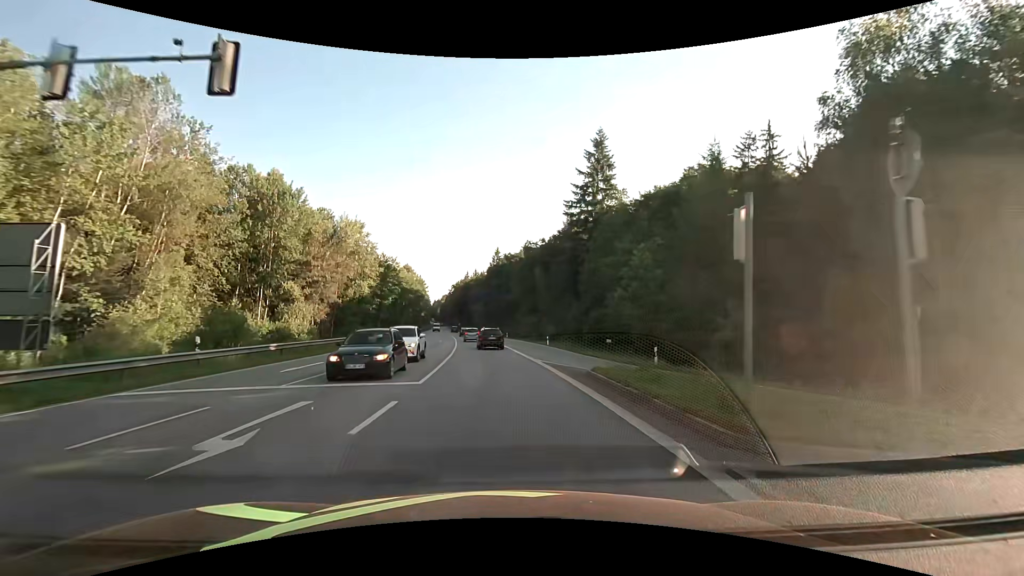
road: secondary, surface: asphalt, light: Day
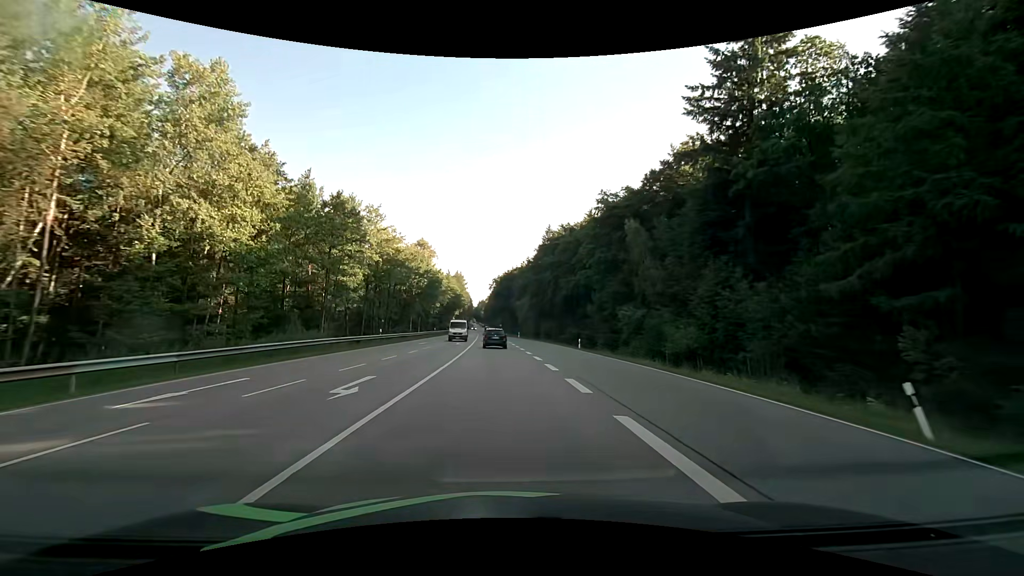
(-2.3, +43.4) m; -6°
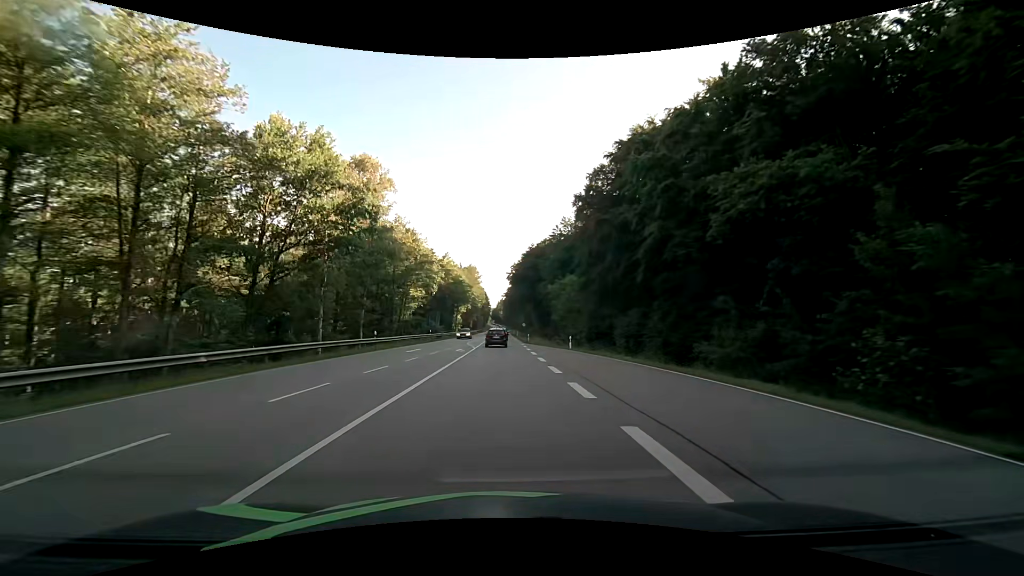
(-1.0, +49.1) m; -2°
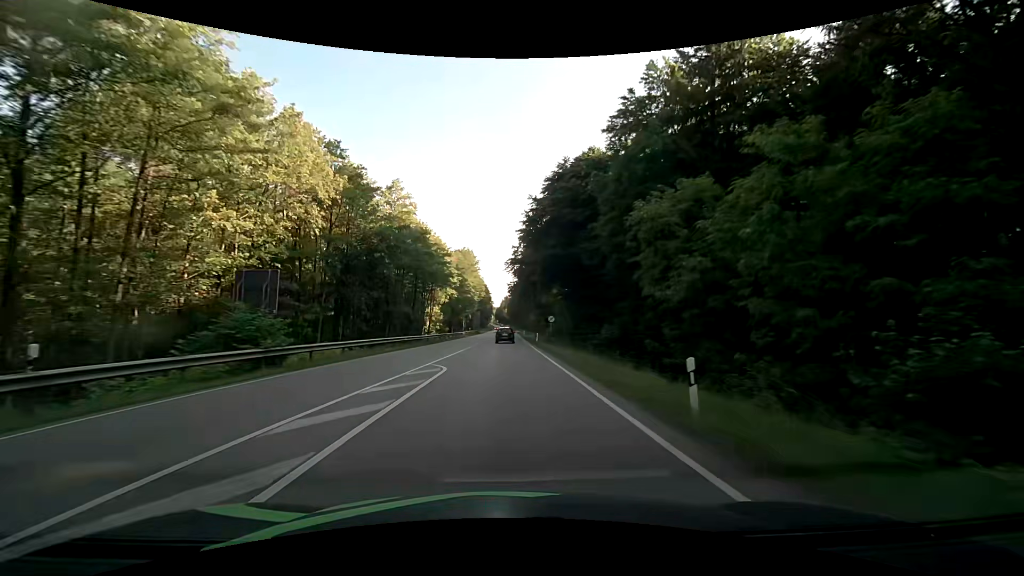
(-0.7, +51.8) m; -1°
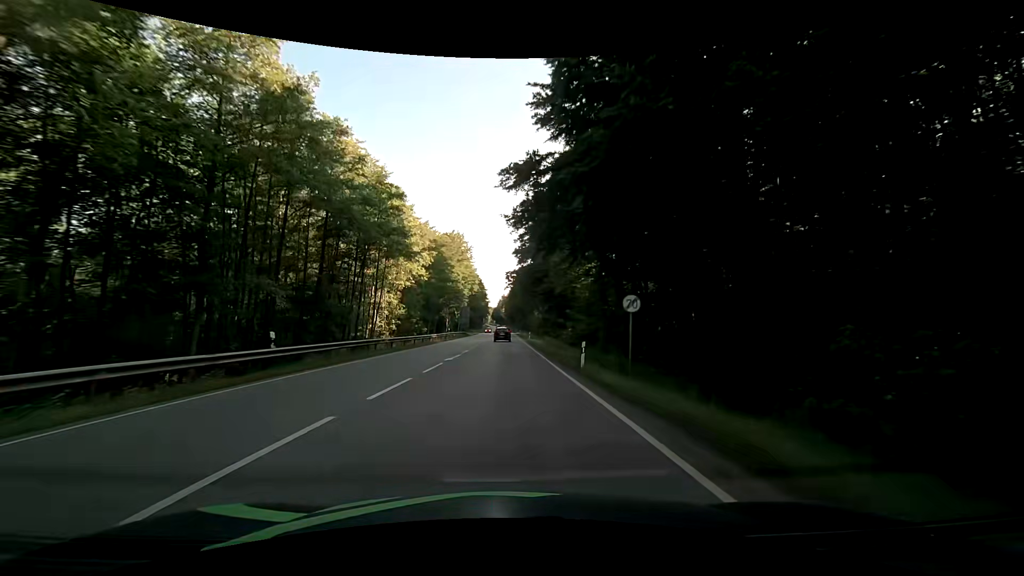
(0.0, +31.6) m; 0°
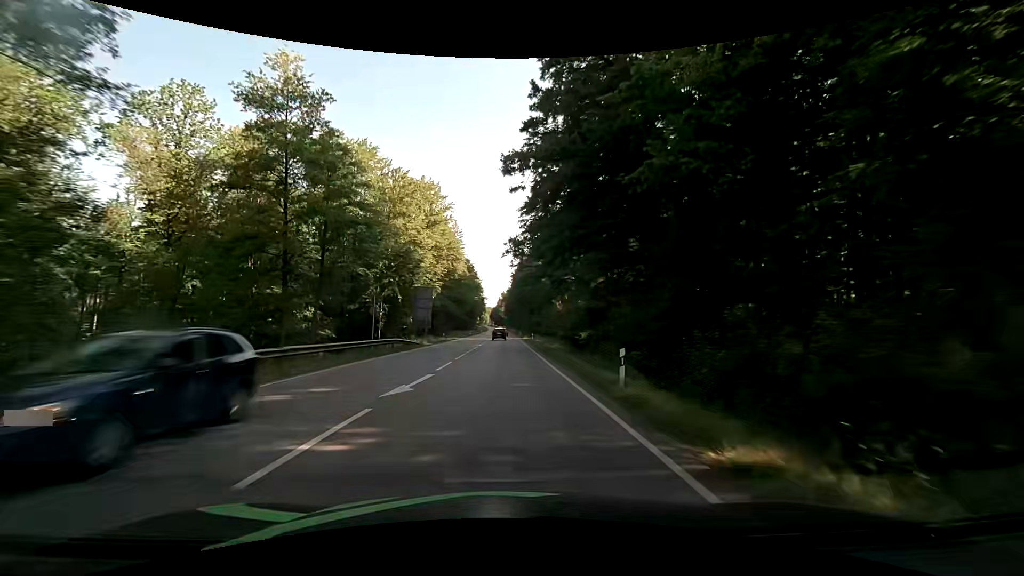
(-0.3, +53.2) m; 0°
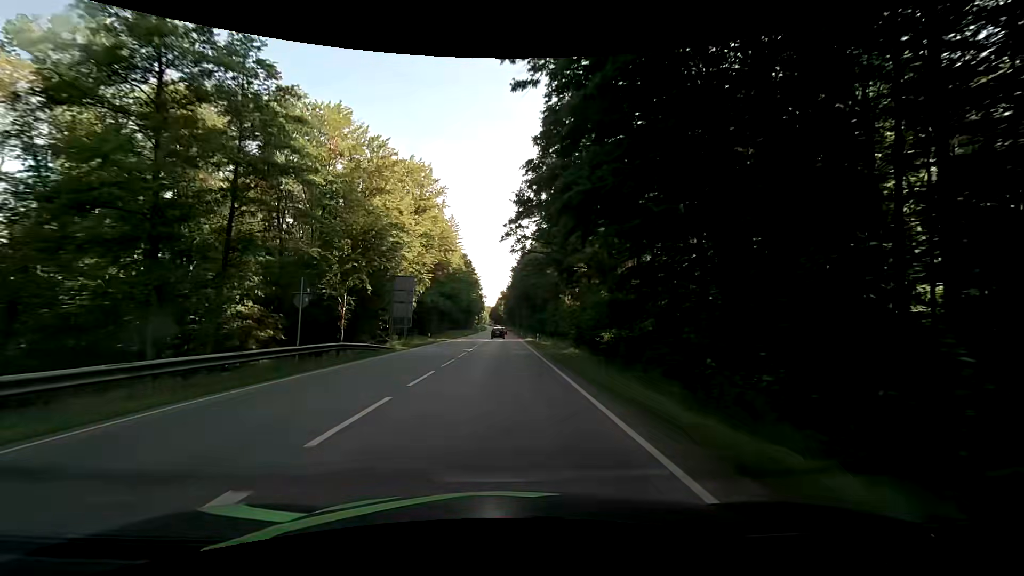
(0.0, +10.7) m; 0°
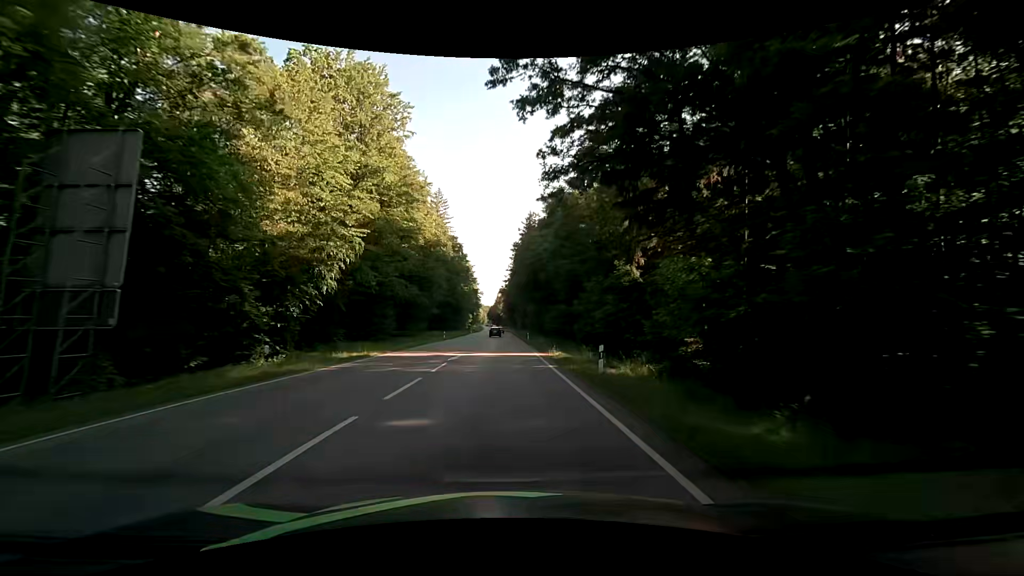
(-0.1, +32.2) m; +1°
(0, +10) (0, +20) (0, +30) (0, +40) (-1, +50) (-1, +60) (-1, +70) (-1, +80) (-2, +90) (-2, +100) m
